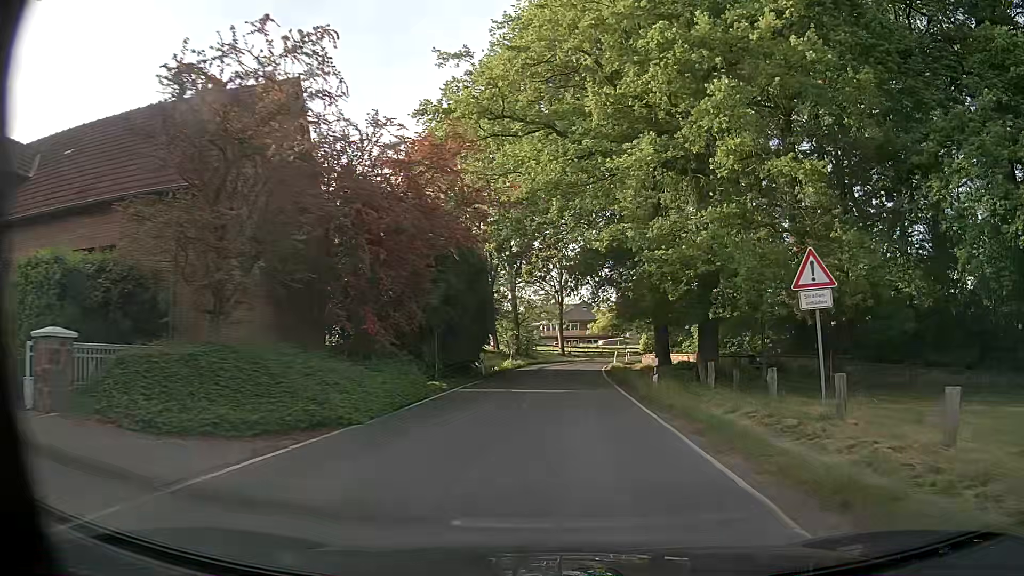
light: Day
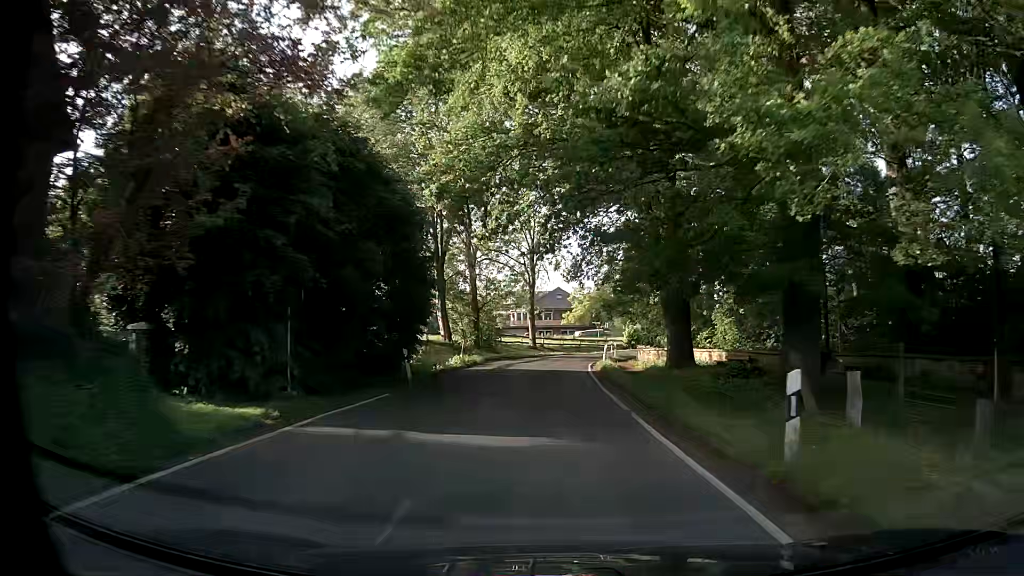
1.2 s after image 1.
(+0.3, +12.7) m; +2°
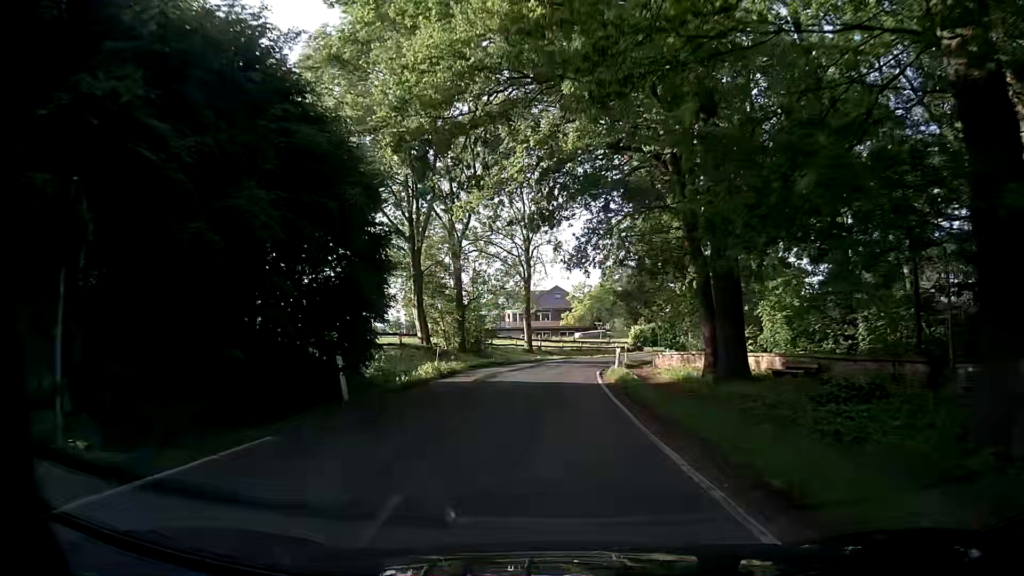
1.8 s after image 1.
(0.0, +7.2) m; 0°
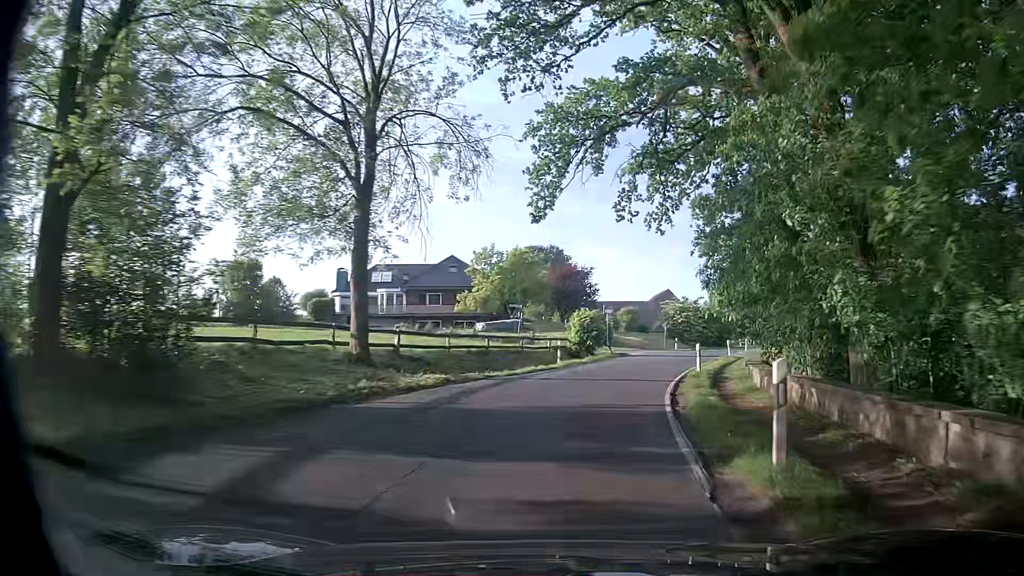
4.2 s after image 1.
(+1.0, +31.6) m; +8°
(0, +10) (+2, +20) (+5, +29) (+8, +39) (+12, +48) (+16, +57) (+20, +66) (+25, +75) (+30, +84) (+34, +93) m
